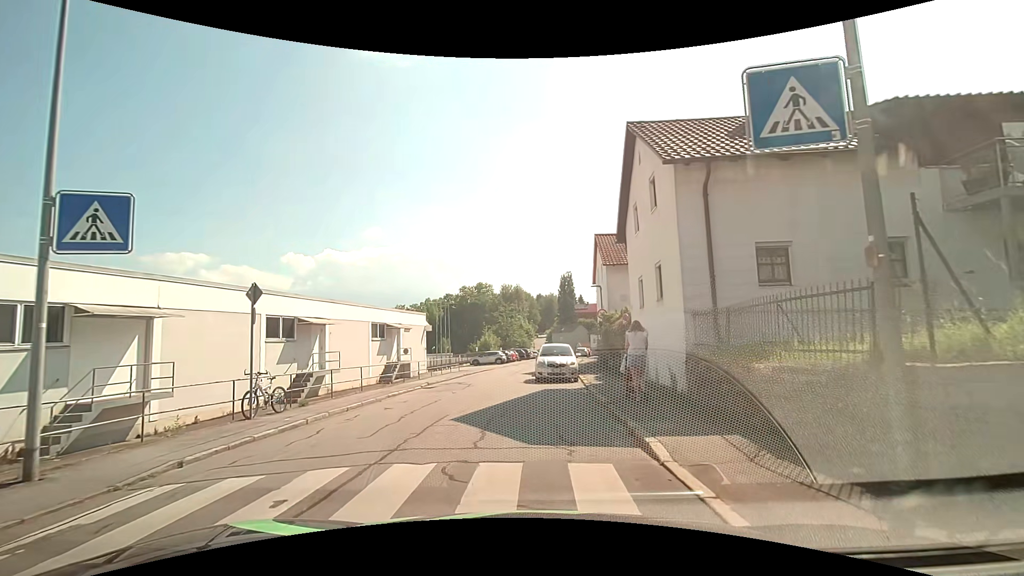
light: Day
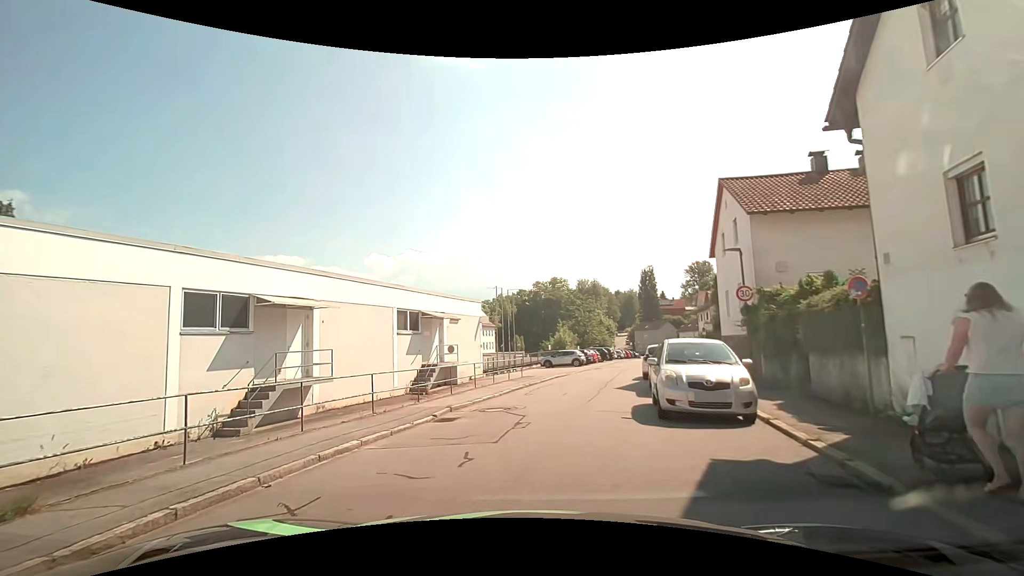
(-0.5, +10.1) m; -10°
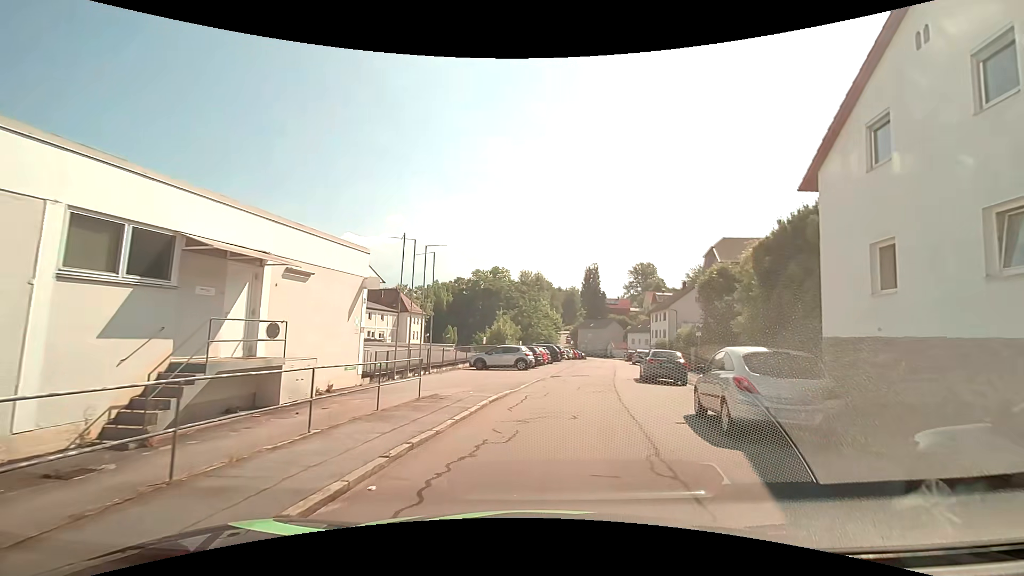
(+0.7, +14.2) m; +9°
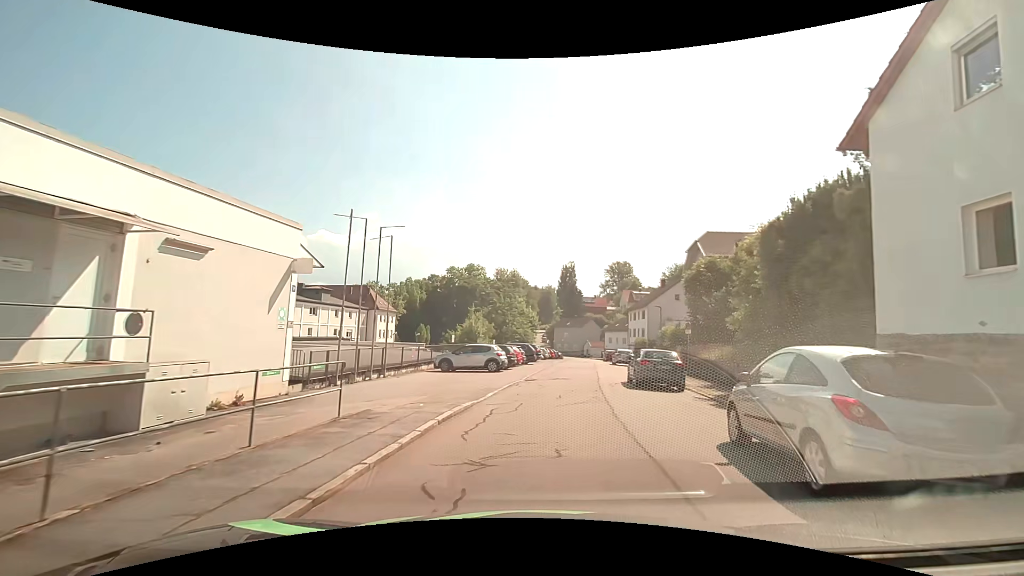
(+0.1, +3.5) m; +3°
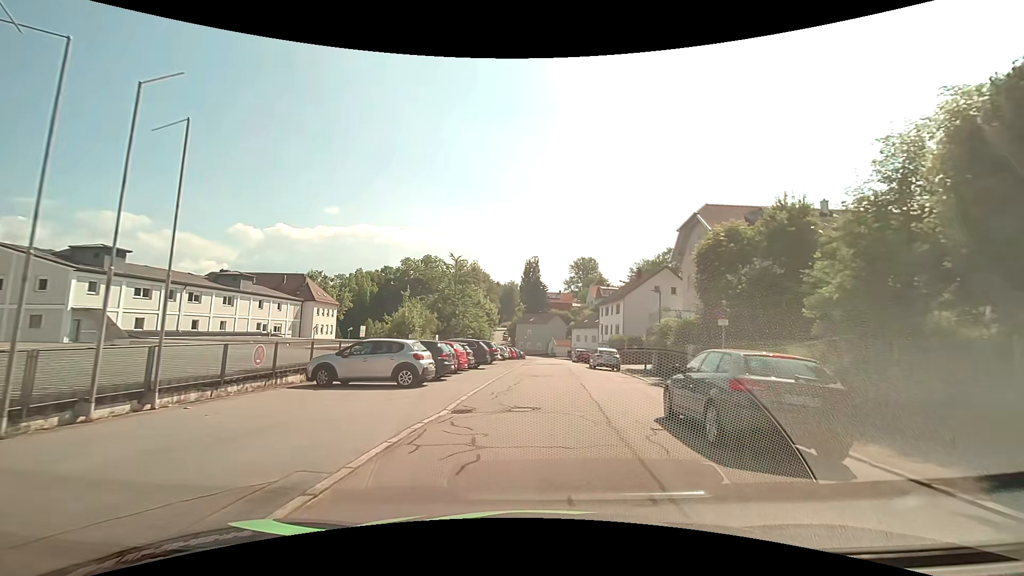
(+0.4, +11.3) m; +4°
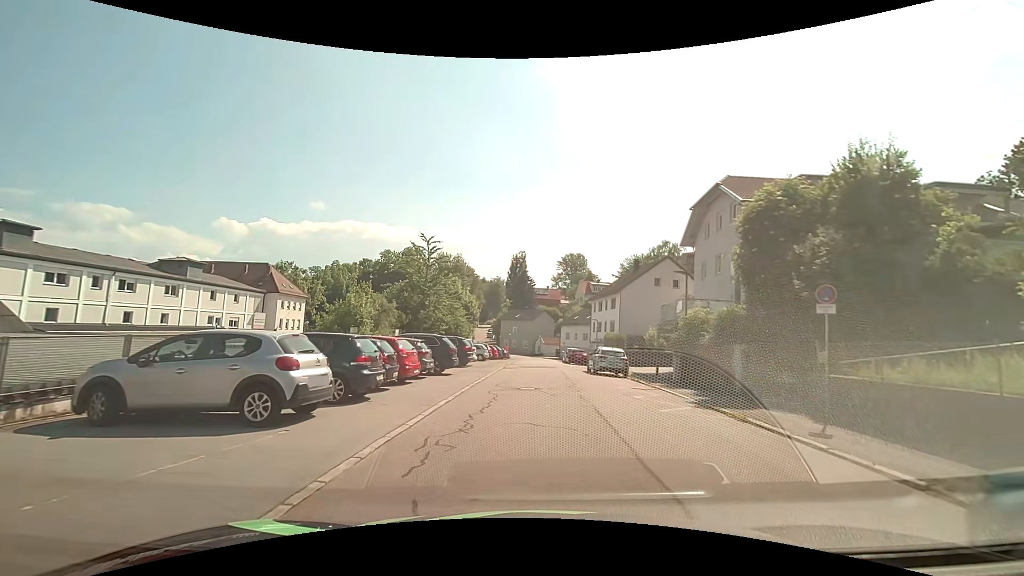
(+0.1, +7.4) m; +1°
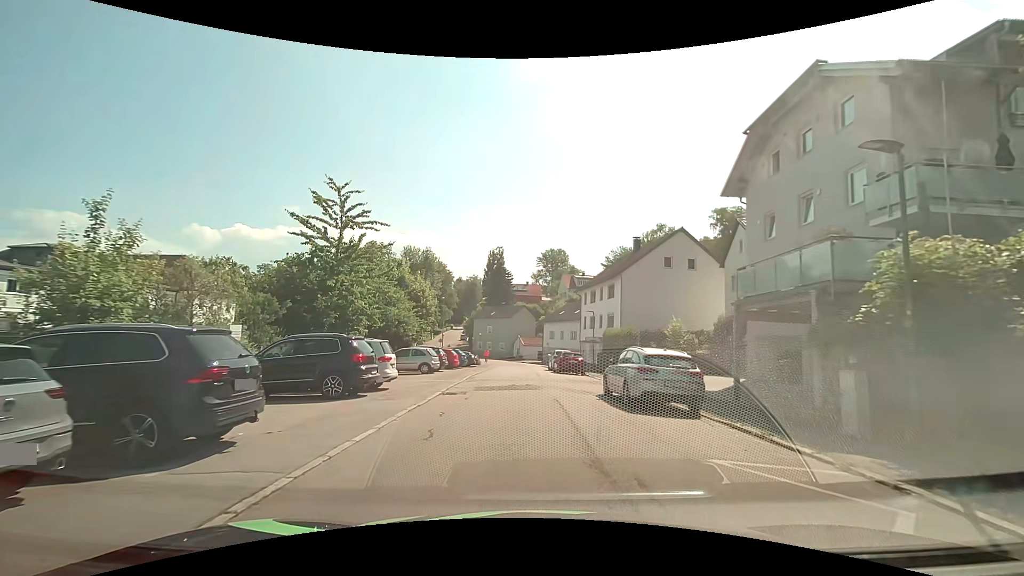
(+0.6, +14.1) m; +3°
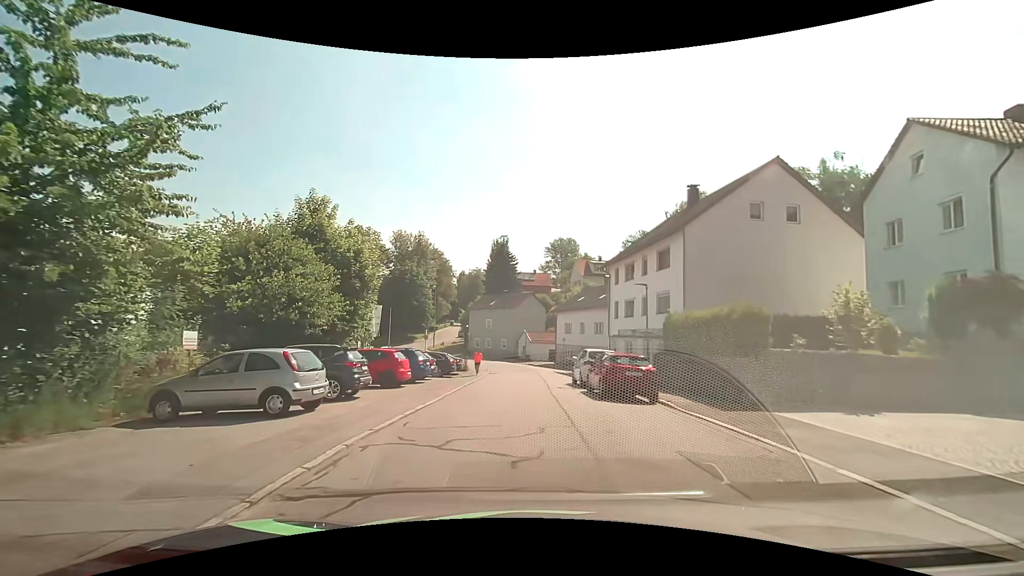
(-0.4, +16.4) m; -1°
